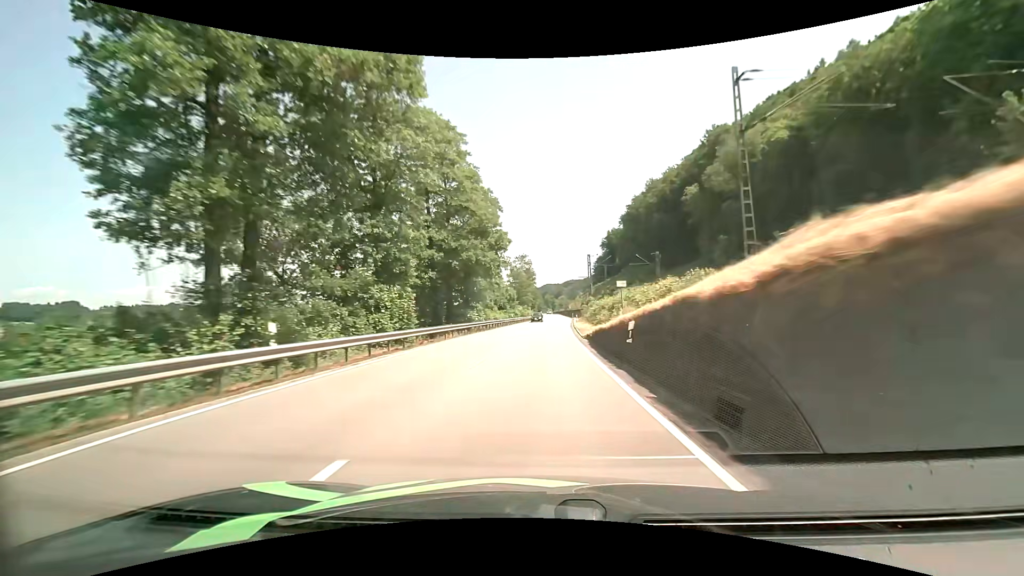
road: primary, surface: asphalt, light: Day
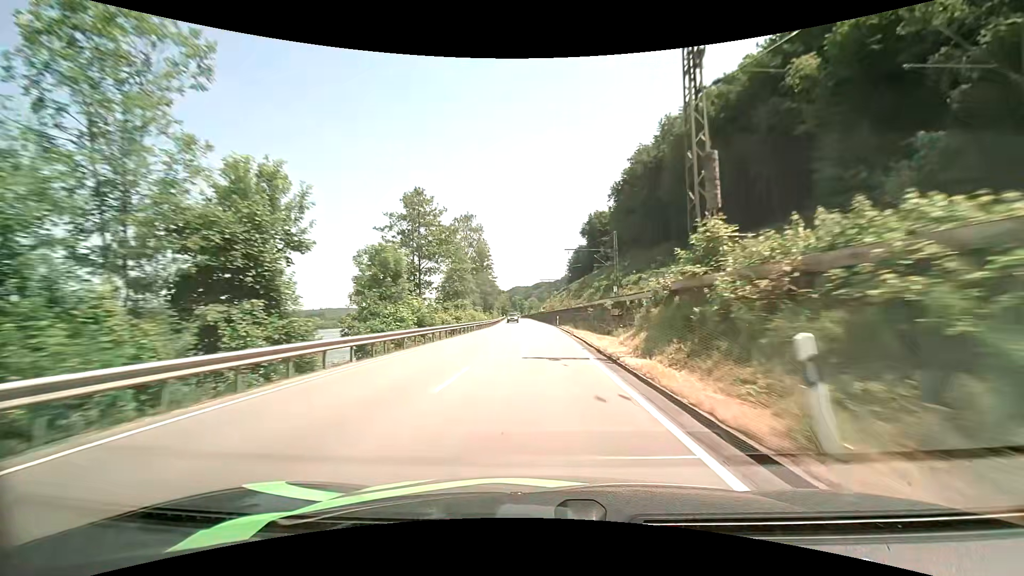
(+1.9, +63.3) m; +3°
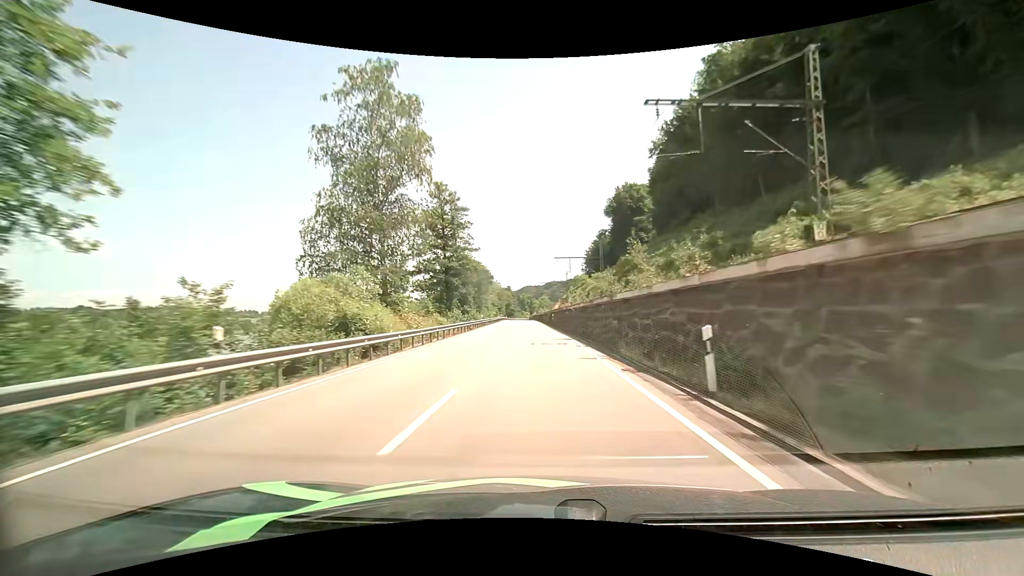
(-0.3, +51.4) m; -1°
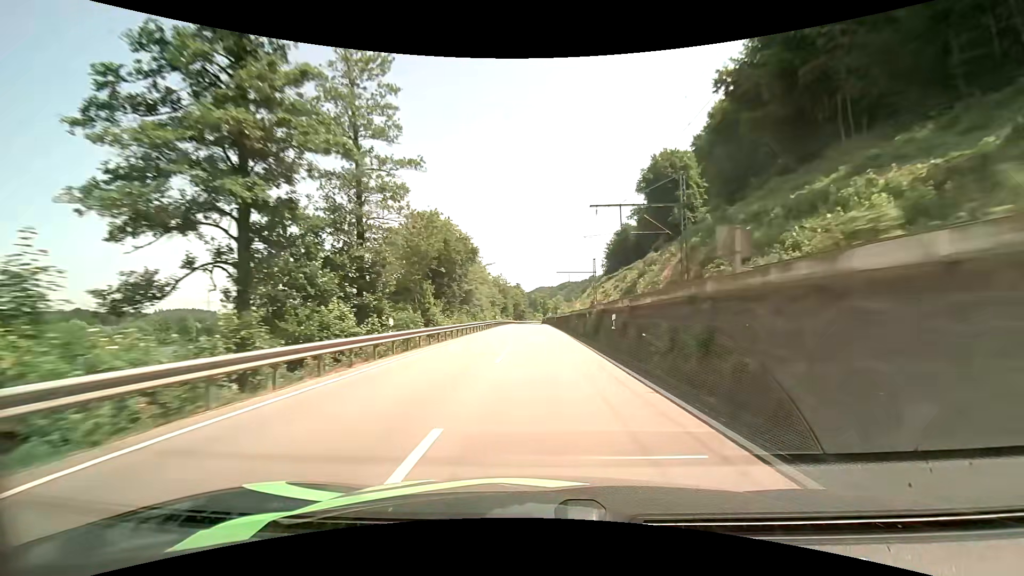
(-0.8, +39.2) m; -2°
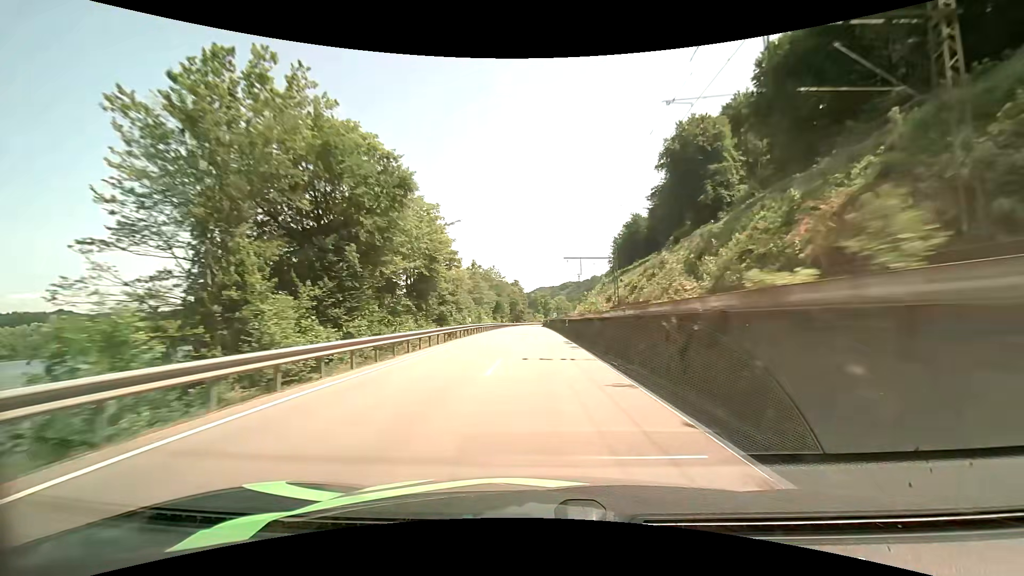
(+0.1, +26.3) m; 0°
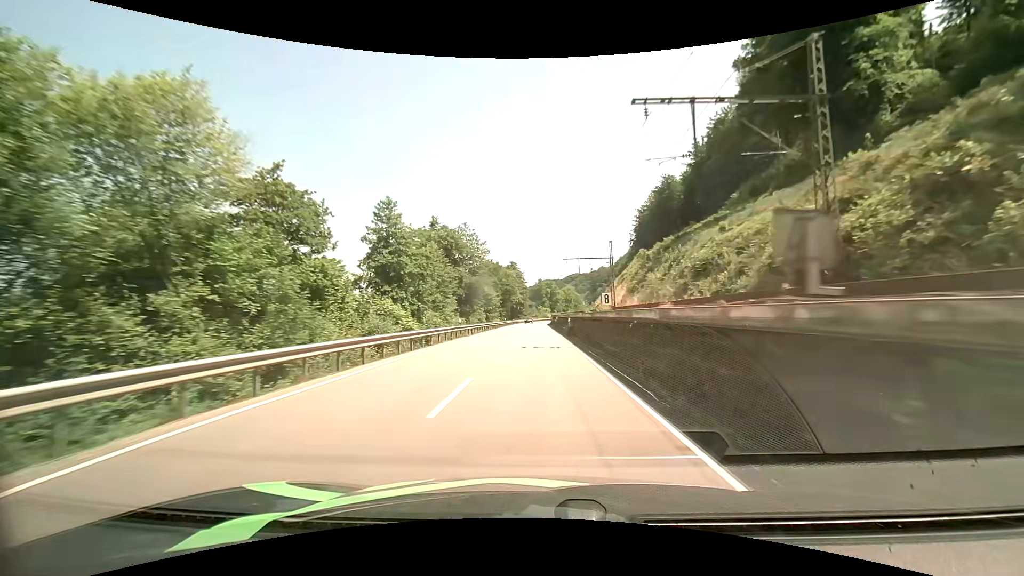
(-0.1, +52.4) m; 0°
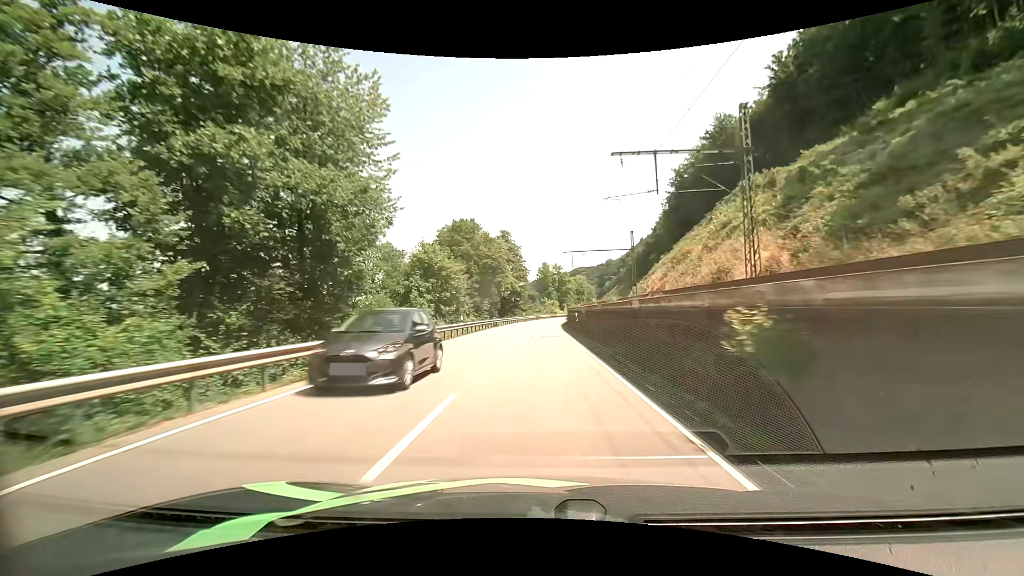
(-0.3, +49.8) m; -1°
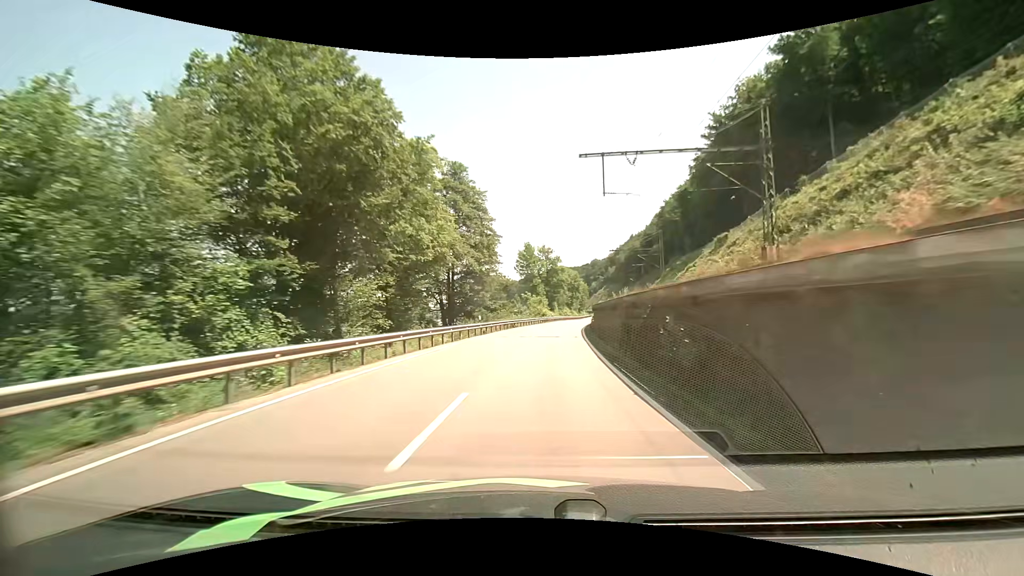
(+0.6, +47.3) m; +2°
(0, +10) (0, +20) (+1, +30) (+2, +40) (+3, +50) (+4, +60) (+5, +70) (+7, +80) (+8, +90) (+10, +99) m
